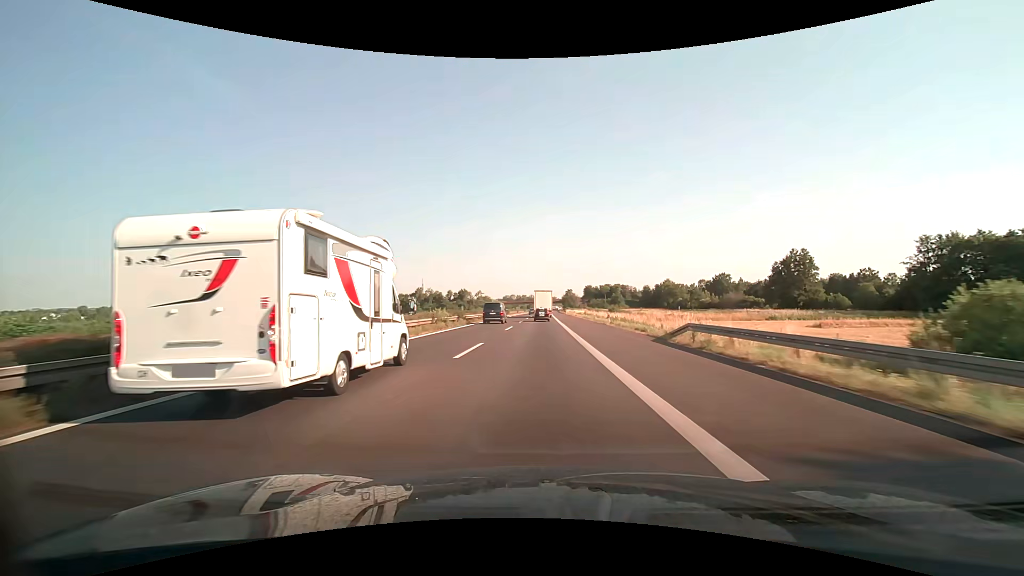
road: motorway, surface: asphalt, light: Day
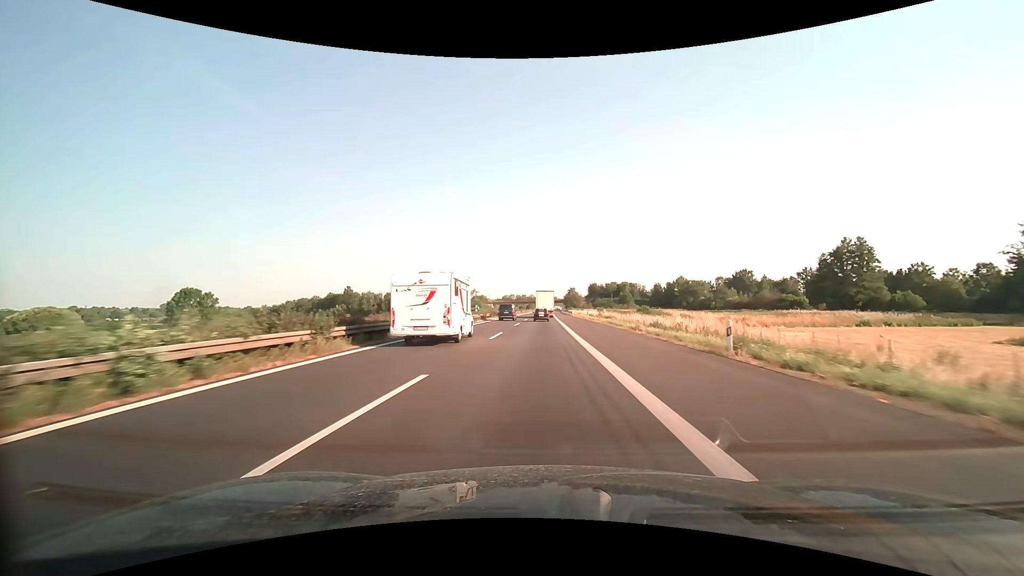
(0.0, +27.4) m; 0°
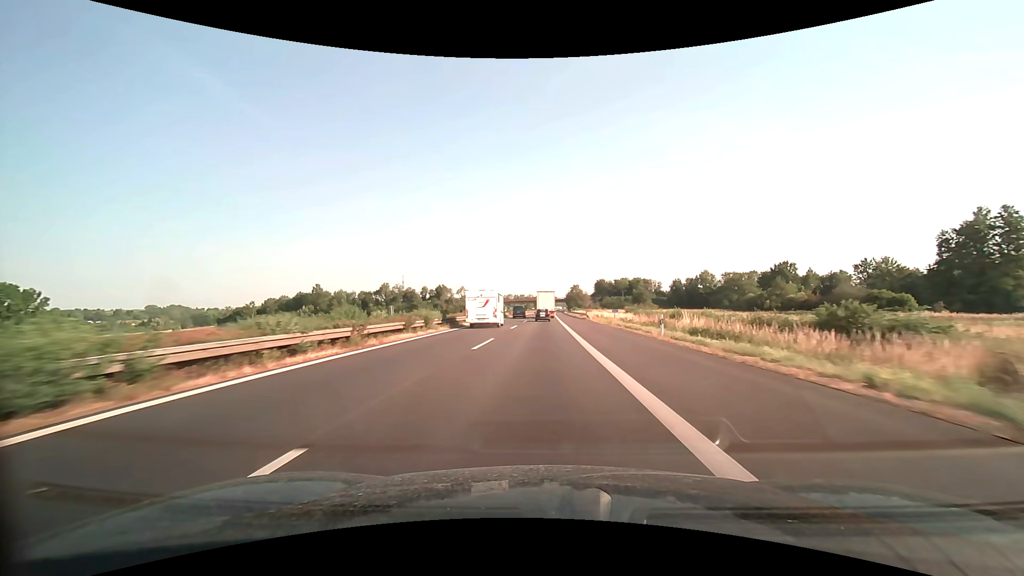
(0.0, +41.4) m; 0°
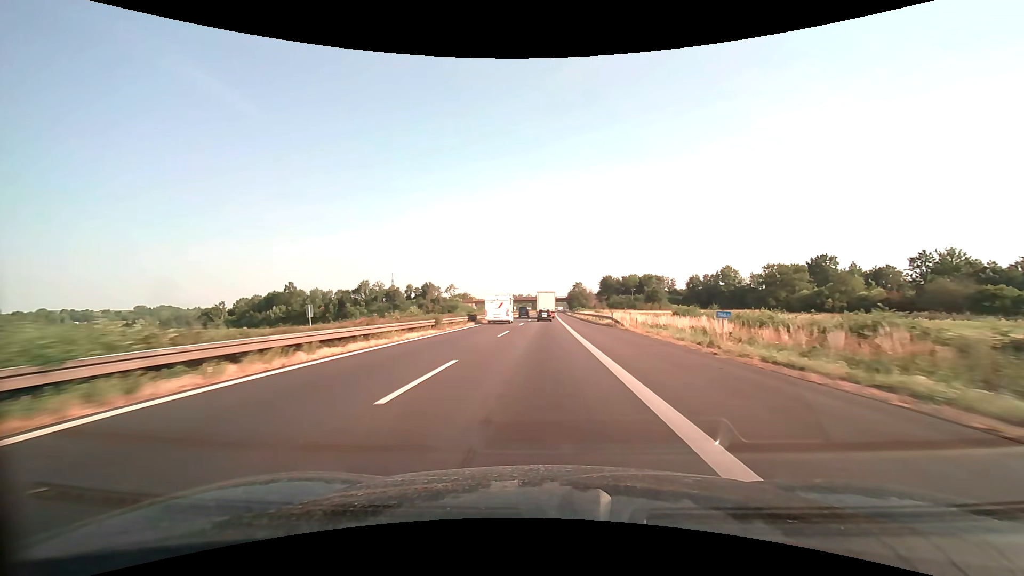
(0.0, +27.9) m; 0°
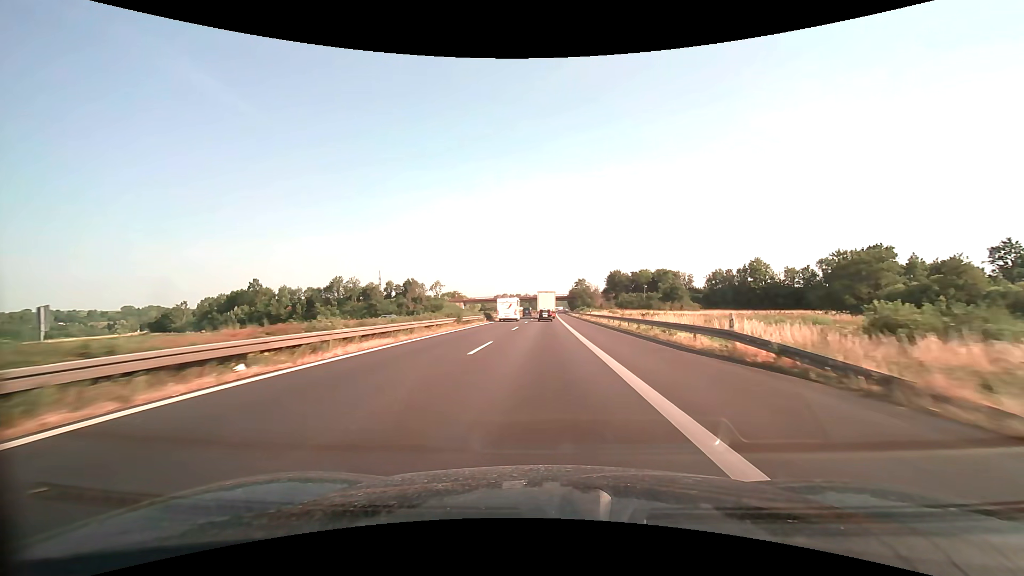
(0.0, +28.3) m; 0°
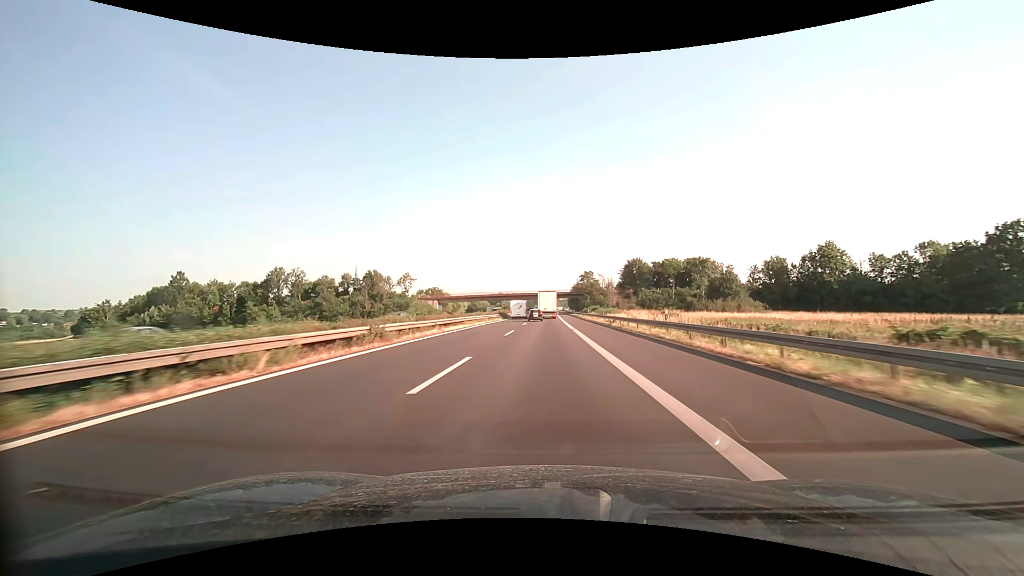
(+0.1, +43.2) m; 0°
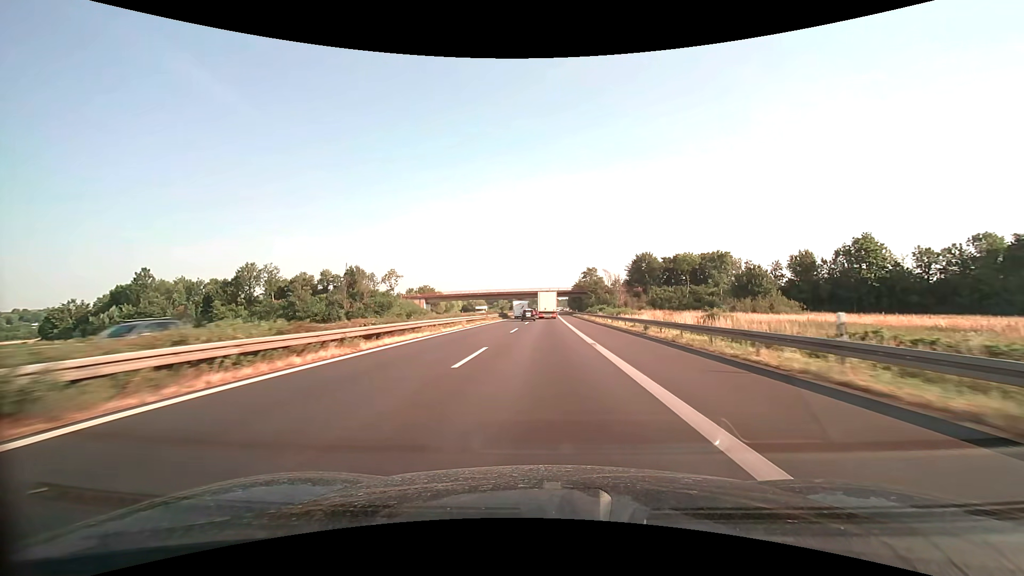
(0.0, +14.6) m; 0°
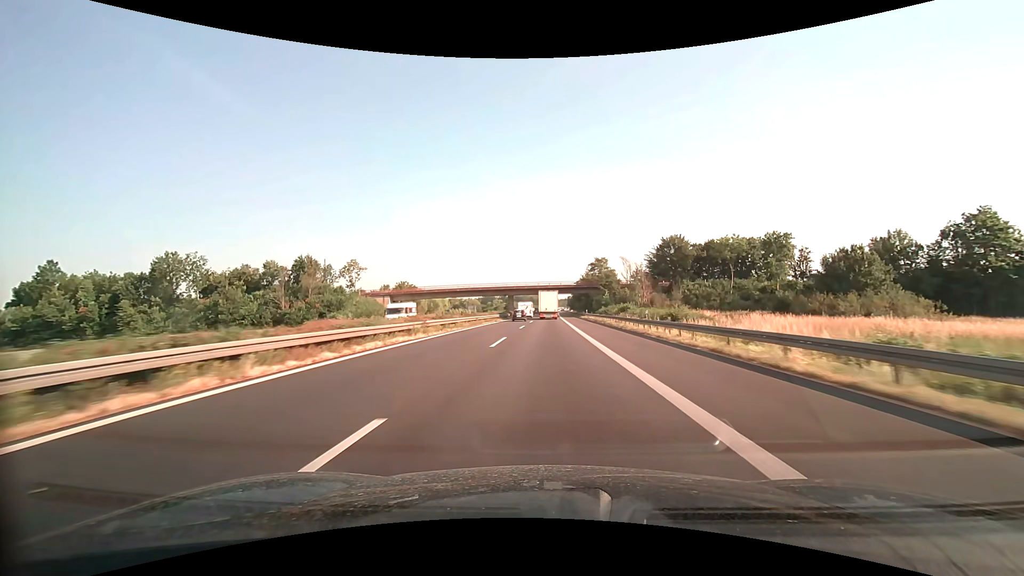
(0.0, +29.6) m; 0°
(0, +10) (0, +20) (0, +30) (0, +40) (0, +50) (0, +60) (0, +70) (0, +80) (+1, +90) (+1, +100) m
